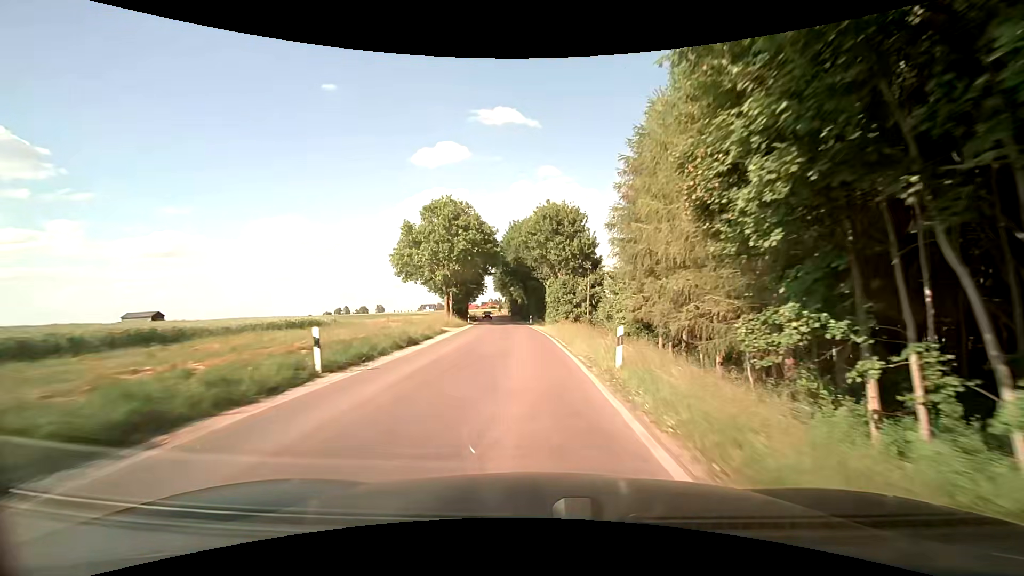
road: secondary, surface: asphalt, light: Day
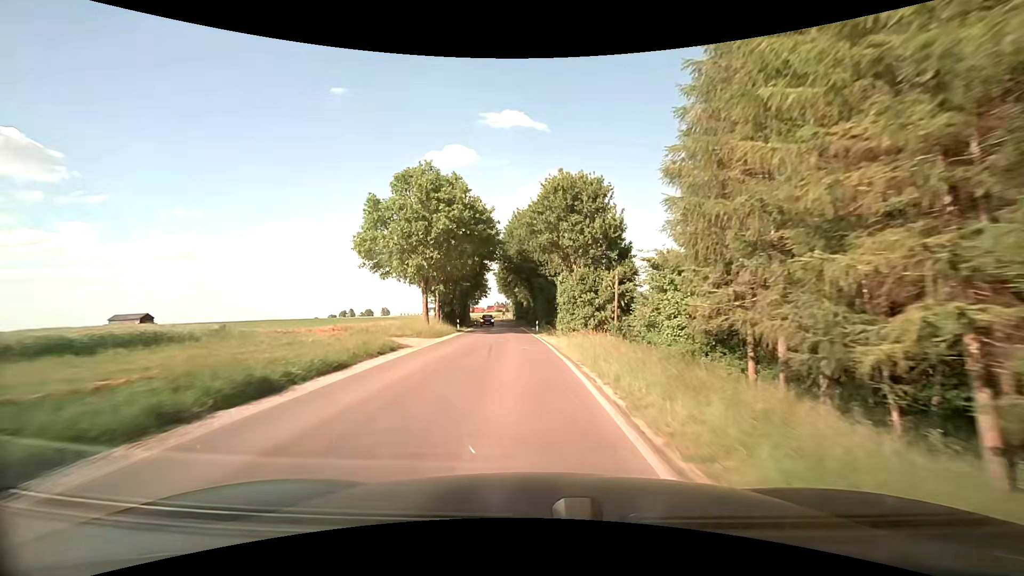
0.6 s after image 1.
(-0.1, +11.6) m; -1°
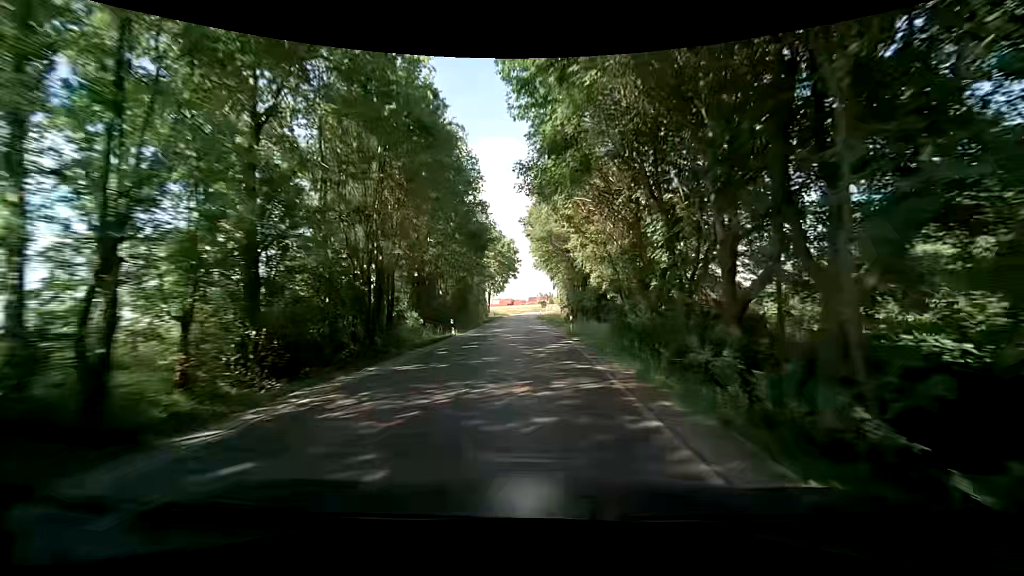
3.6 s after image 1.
(-3.4, +57.5) m; -7°
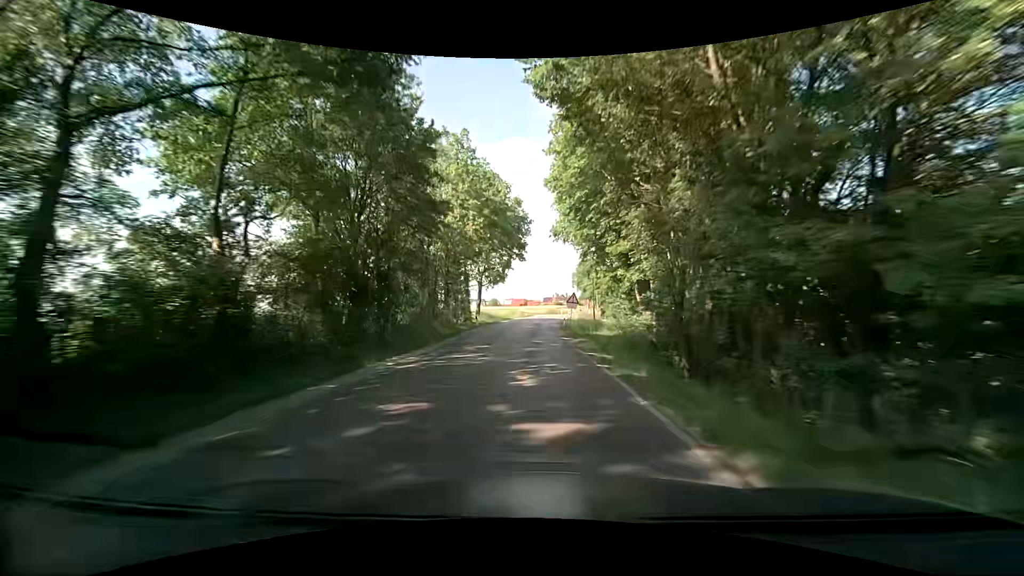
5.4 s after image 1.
(+0.3, +34.2) m; 0°
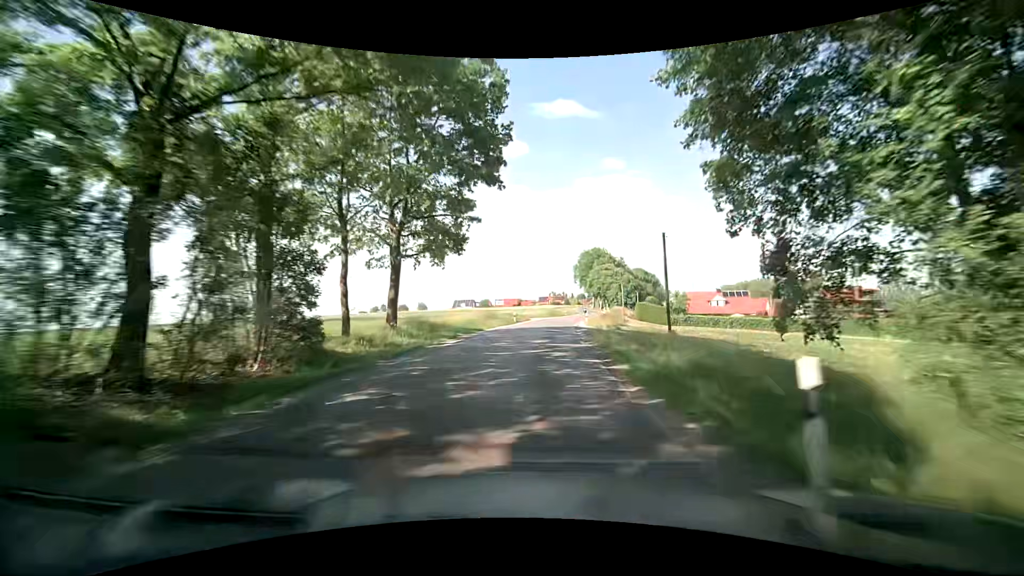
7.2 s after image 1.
(-0.8, +33.5) m; 0°
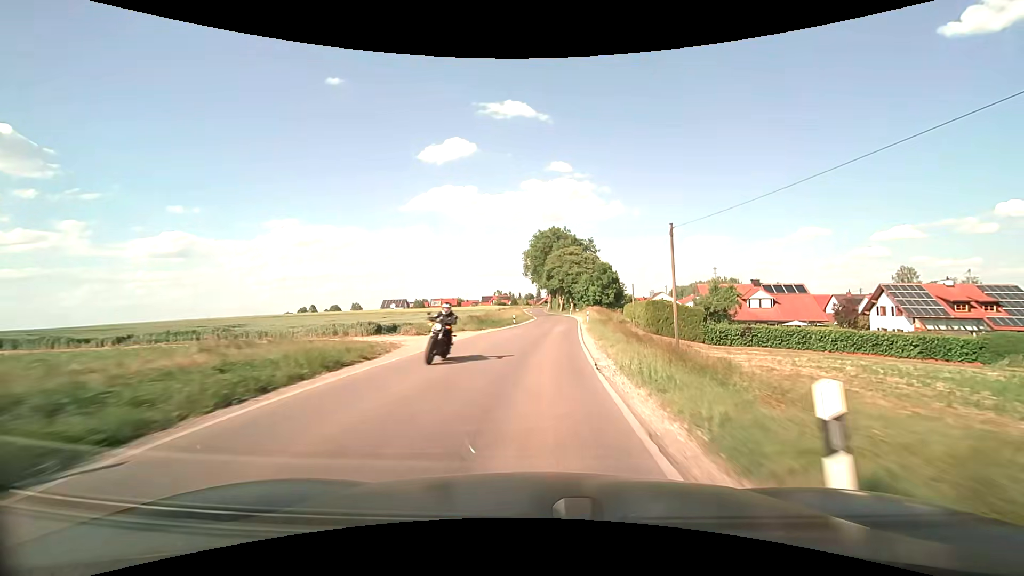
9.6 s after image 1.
(+2.0, +43.4) m; +6°
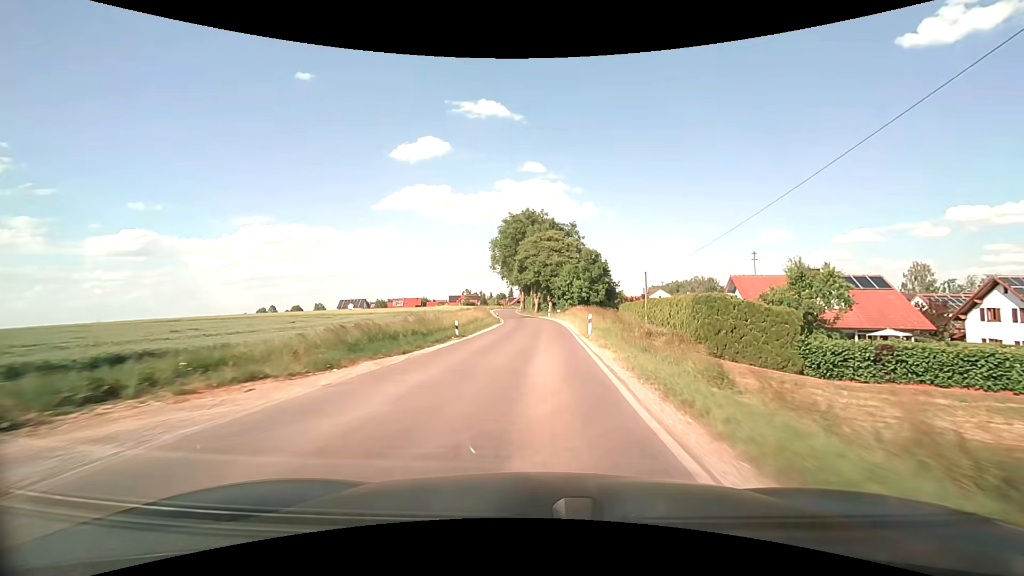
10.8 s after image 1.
(+0.5, +21.2) m; +3°
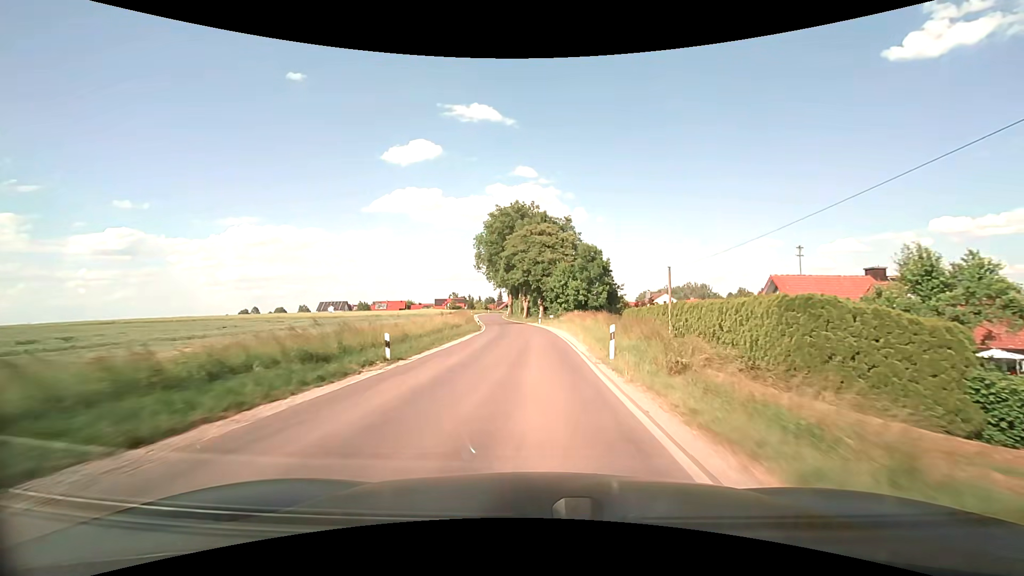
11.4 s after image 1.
(+0.1, +10.5) m; +1°
(0, +10) (0, +20) (0, +30) (0, +40) (-1, +50) (-2, +60) (-3, +70) (-5, +80) (-7, +90) (-8, +100) m
